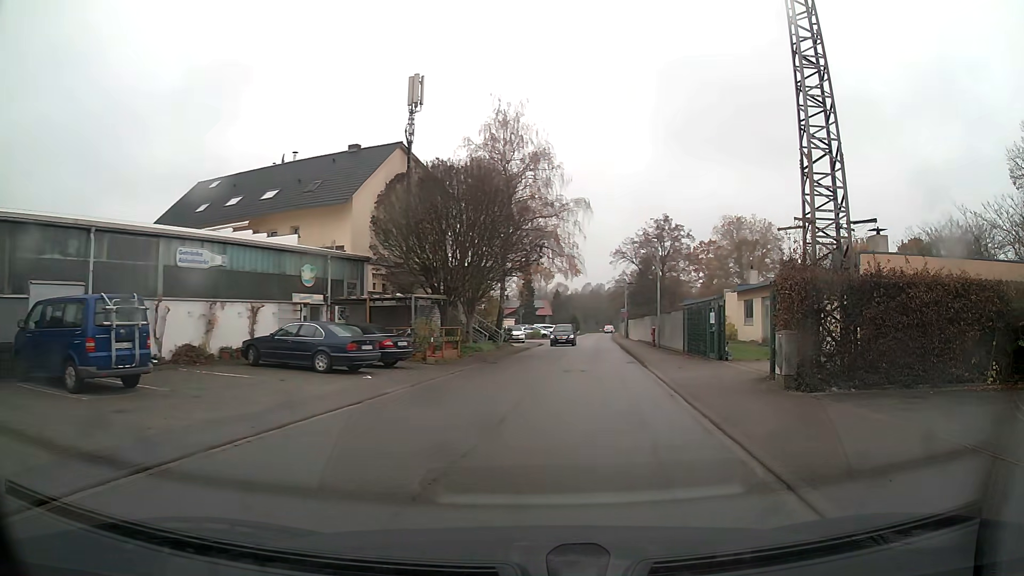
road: unclassified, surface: asphalt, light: Day
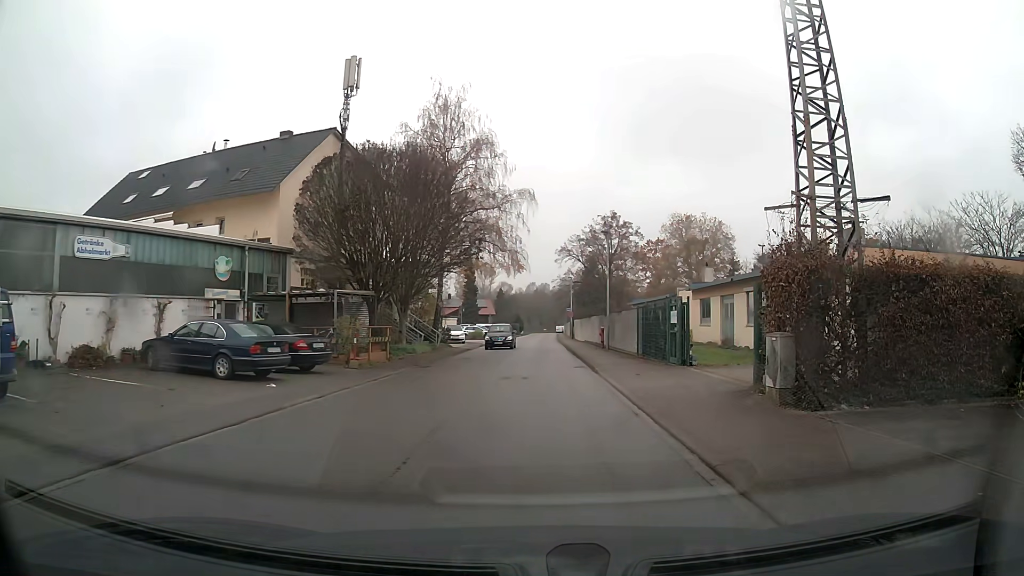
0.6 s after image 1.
(+0.1, +3.0) m; +4°
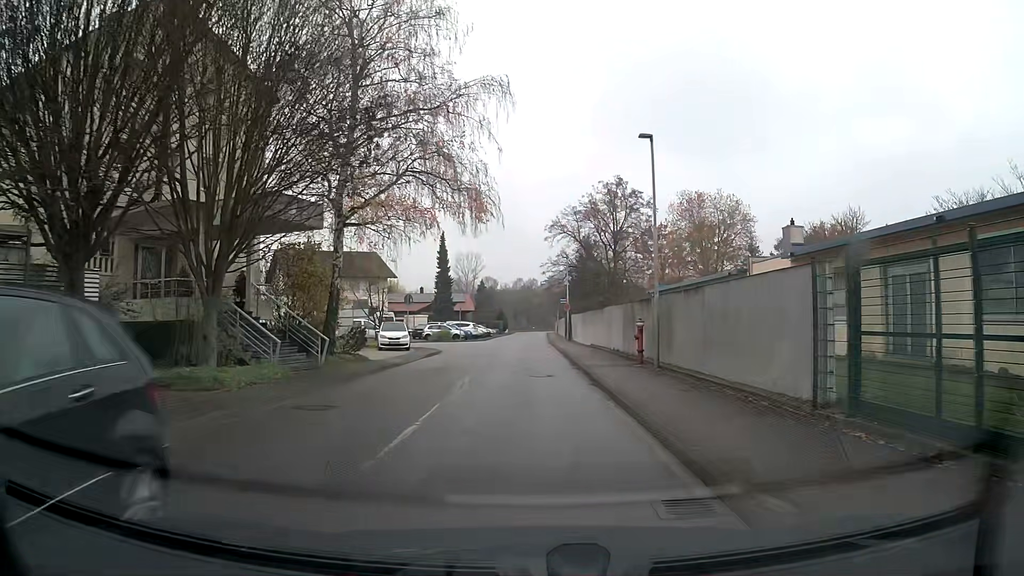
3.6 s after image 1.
(+0.1, +18.8) m; 0°
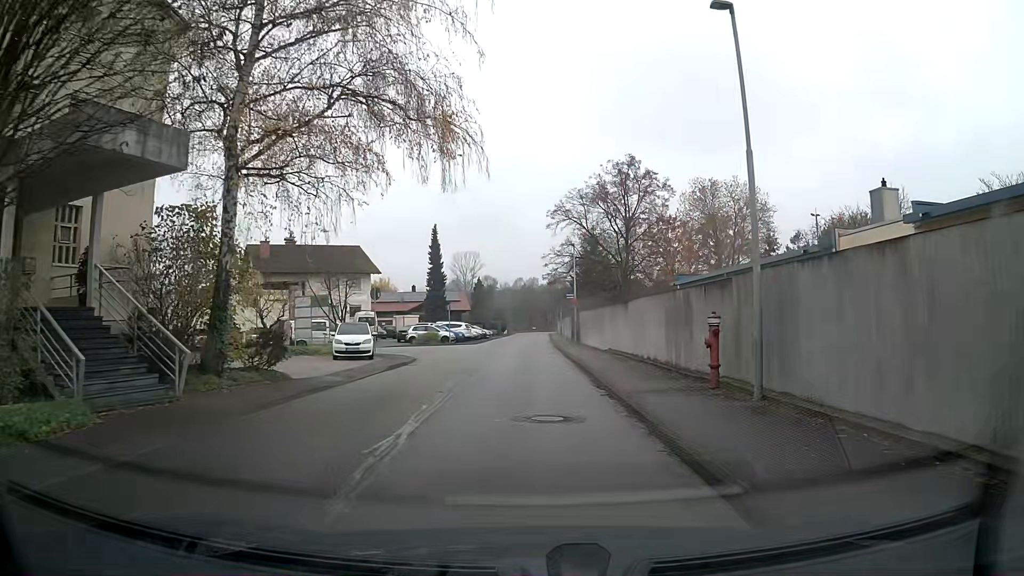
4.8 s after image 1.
(0.0, +8.4) m; 0°
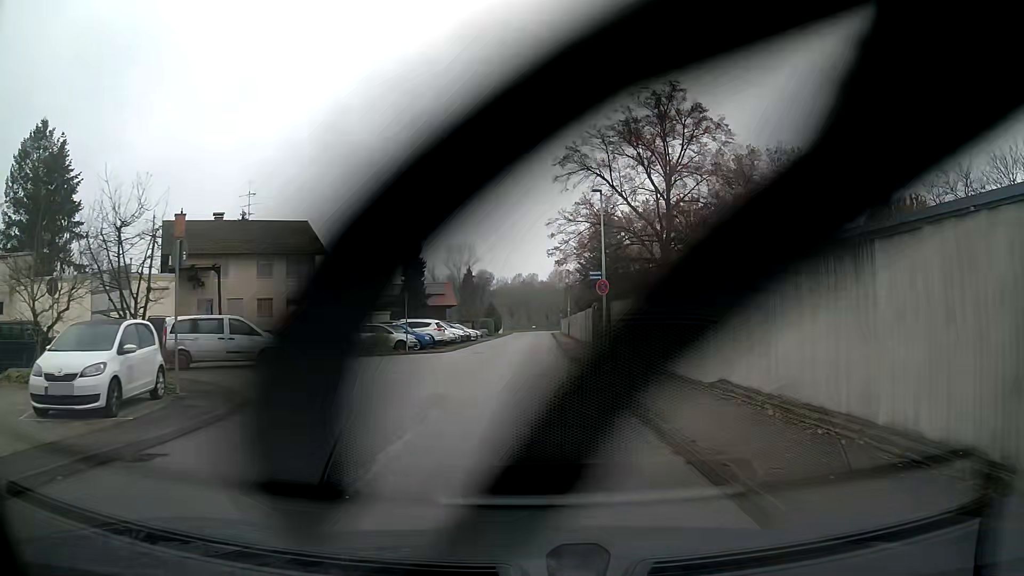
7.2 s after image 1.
(0.0, +17.8) m; 0°
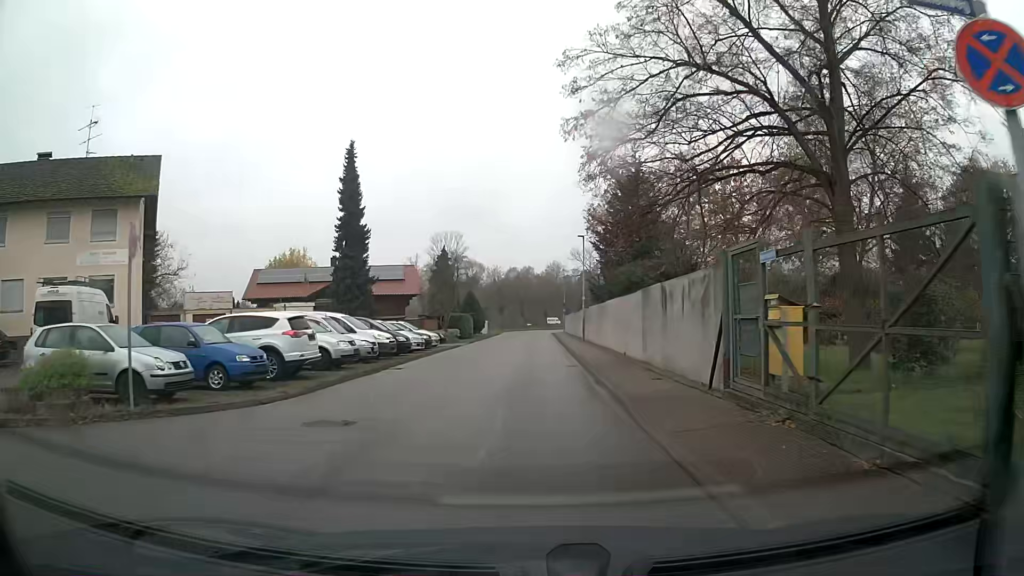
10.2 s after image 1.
(+0.1, +24.1) m; 0°
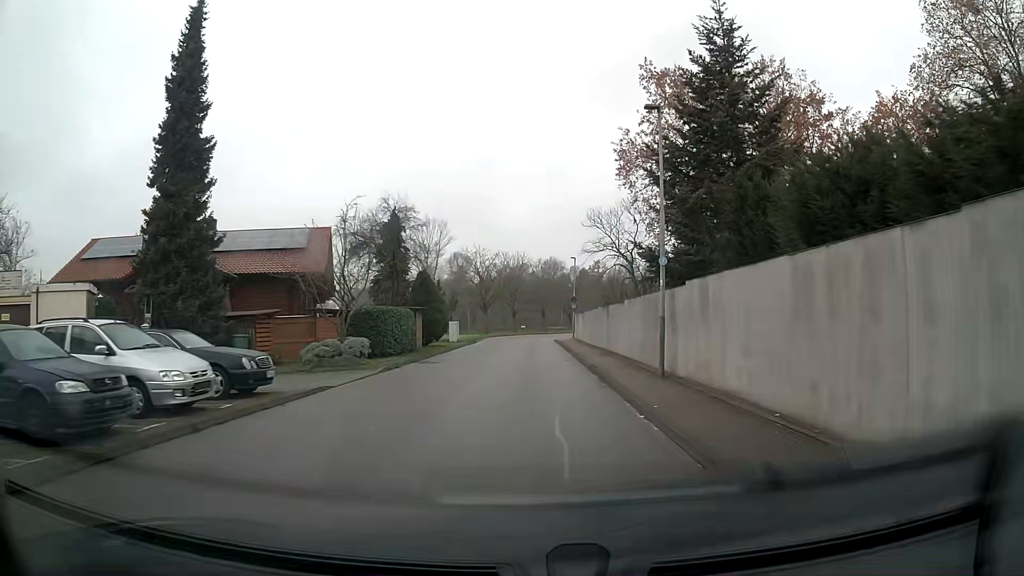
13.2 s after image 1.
(0.0, +26.0) m; +1°
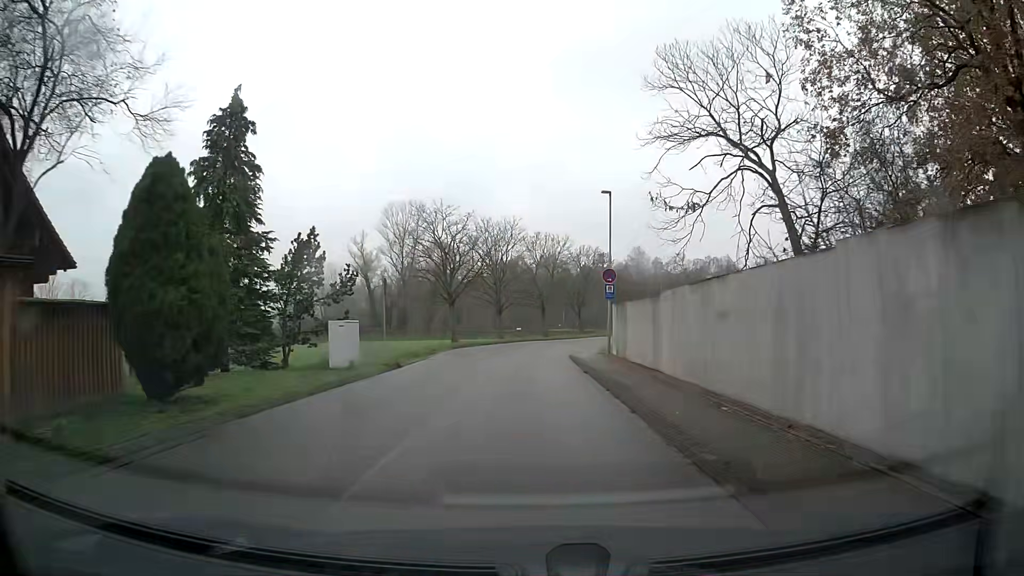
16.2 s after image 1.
(+0.1, +28.0) m; 0°
